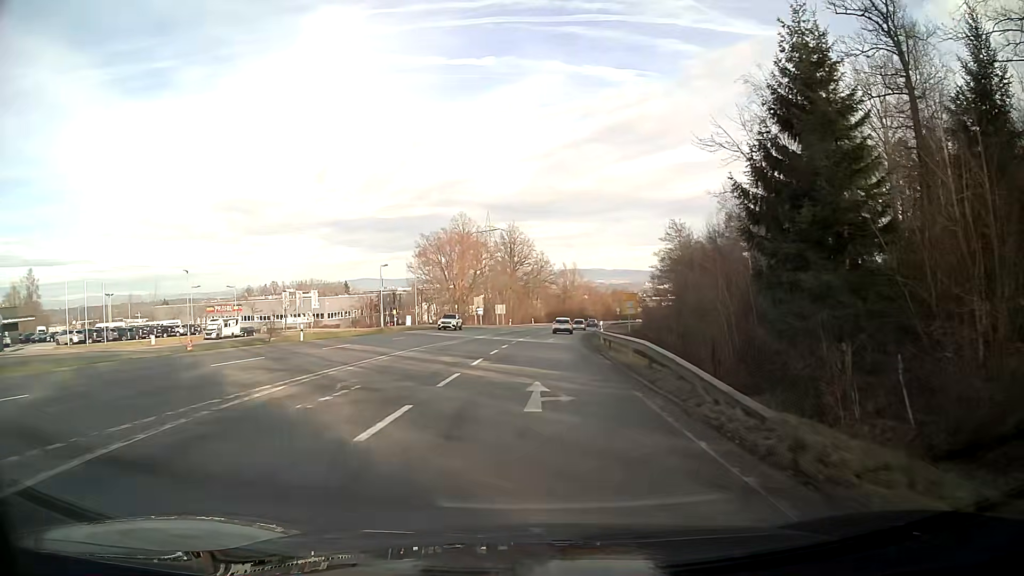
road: secondary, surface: asphalt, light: Day
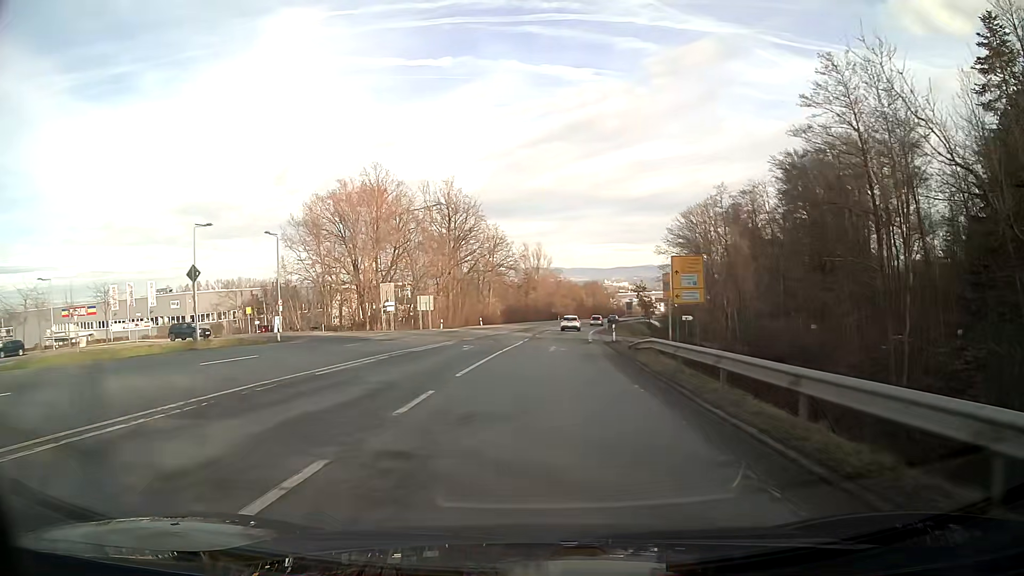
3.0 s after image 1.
(+1.3, +45.7) m; +4°
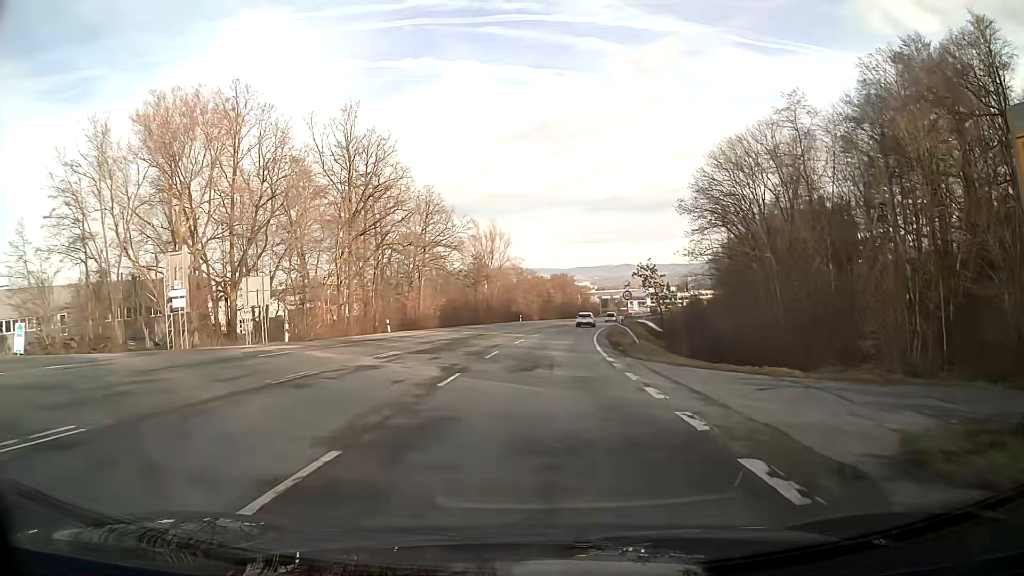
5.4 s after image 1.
(+1.0, +36.5) m; +3°
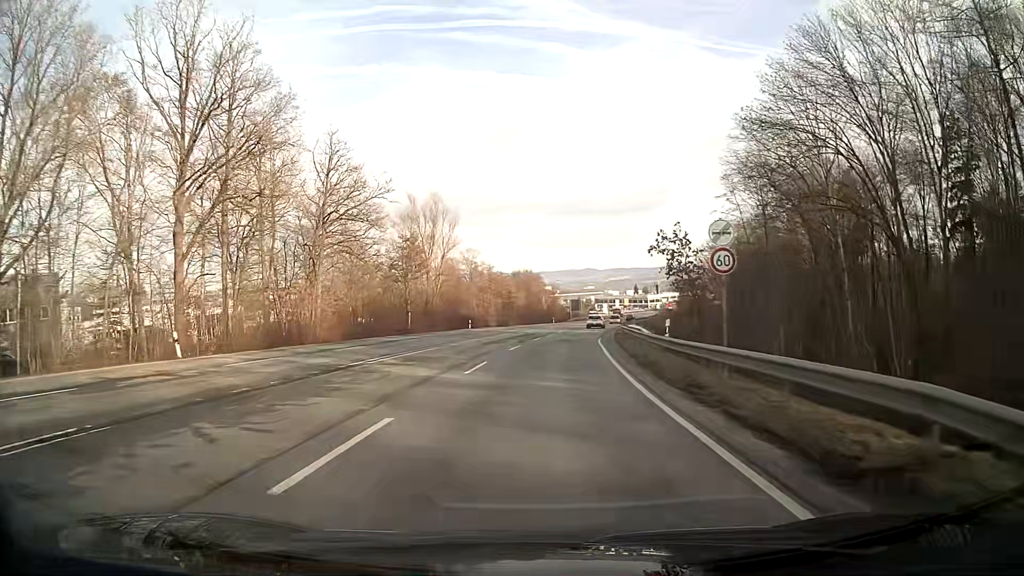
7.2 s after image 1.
(+0.8, +27.3) m; +3°
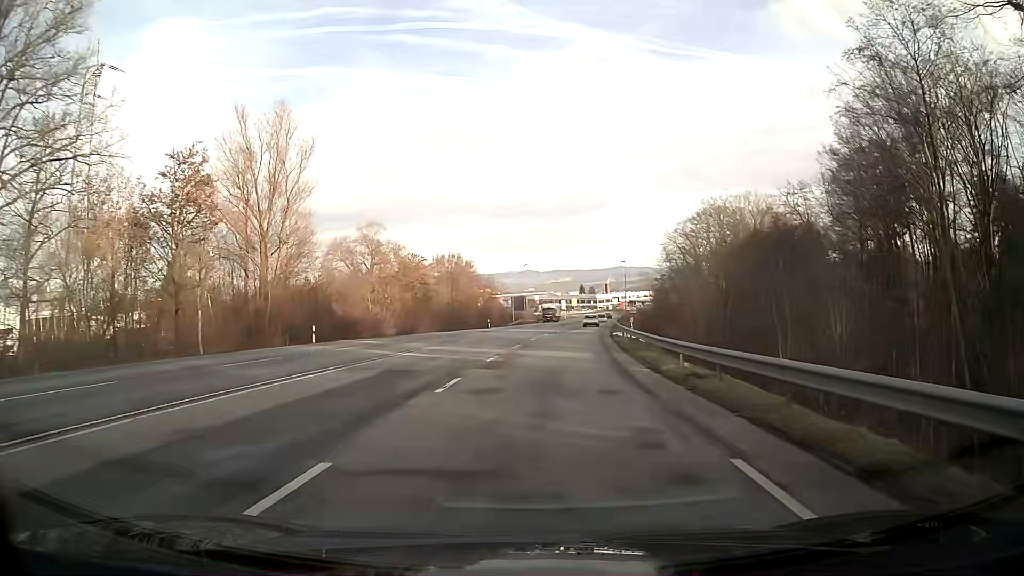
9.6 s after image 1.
(+1.6, +36.4) m; +5°
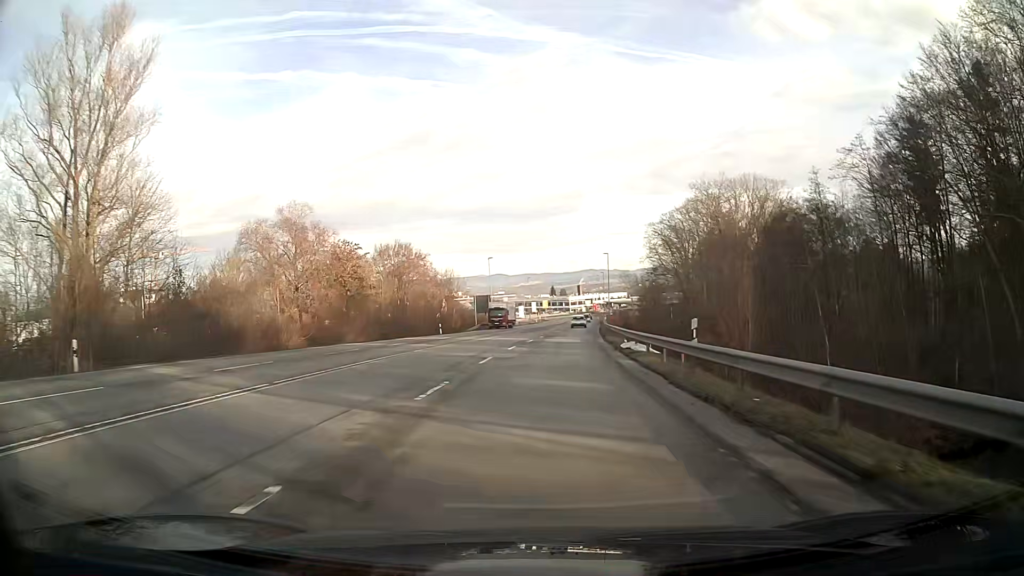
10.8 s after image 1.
(+0.4, +18.3) m; +2°
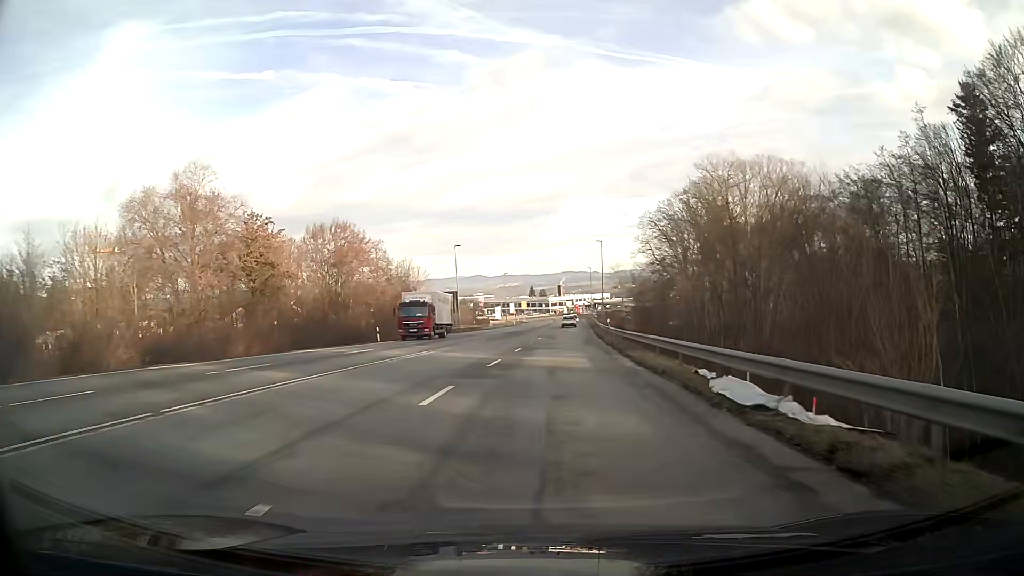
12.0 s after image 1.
(+0.3, +18.2) m; +2°
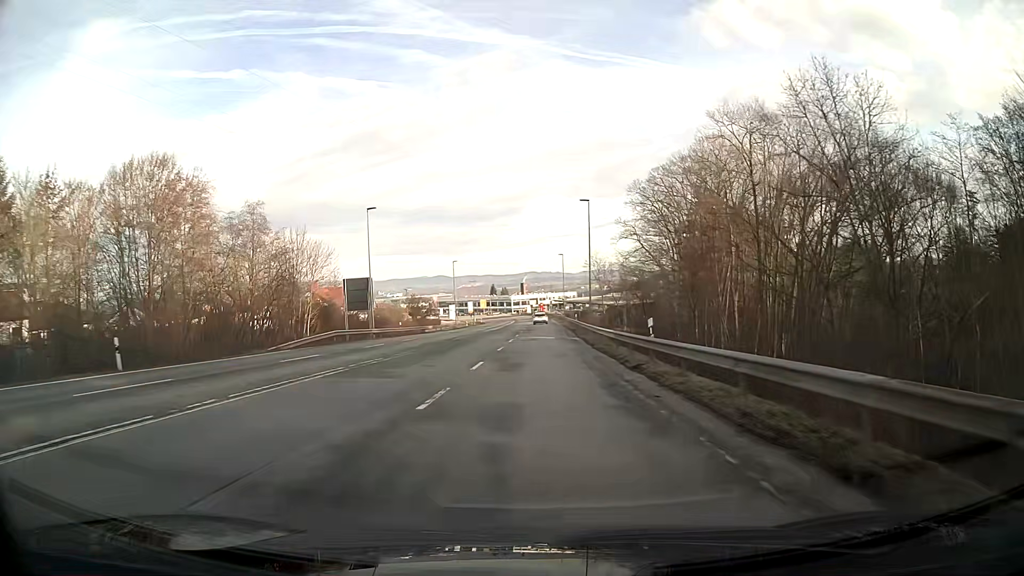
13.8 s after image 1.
(+0.7, +27.4) m; +3°
